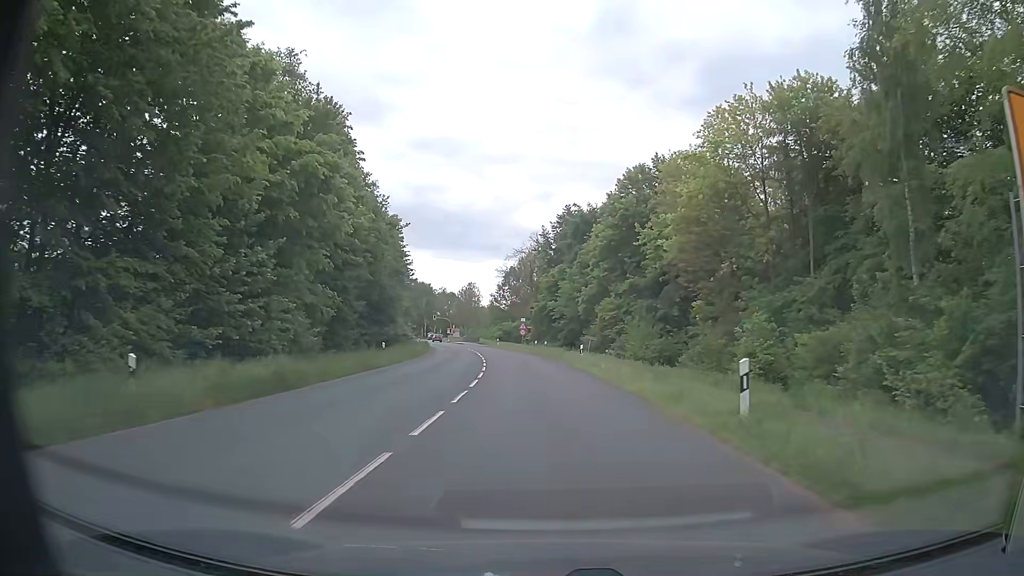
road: secondary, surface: asphalt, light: Day
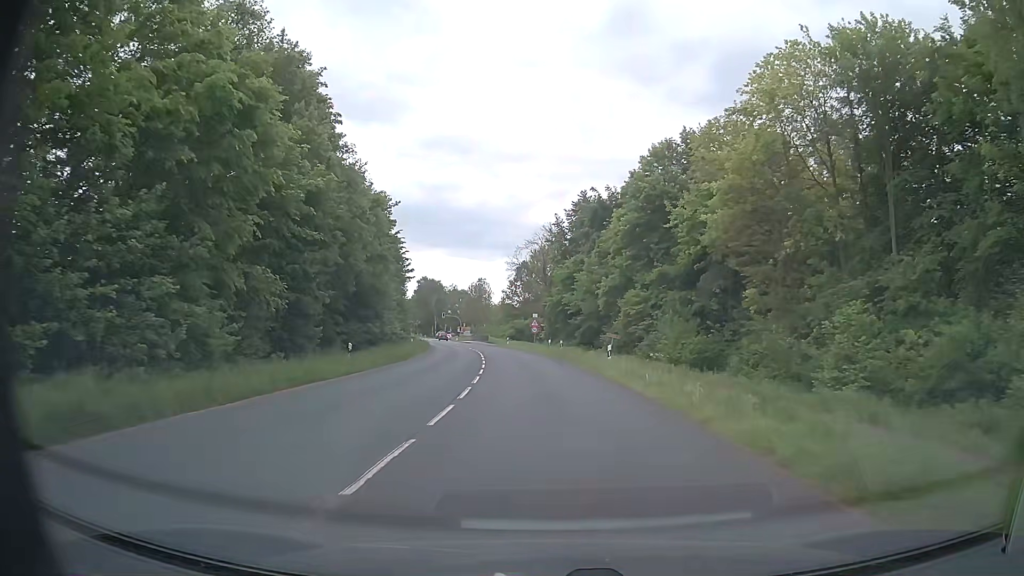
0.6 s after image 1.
(-0.1, +8.2) m; -1°
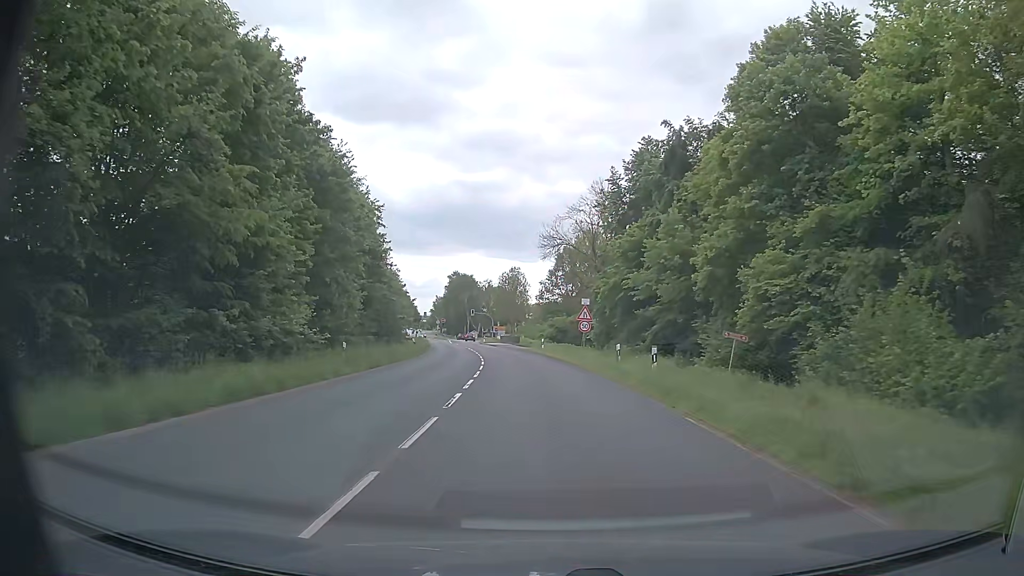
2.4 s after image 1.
(-0.7, +24.7) m; -4°
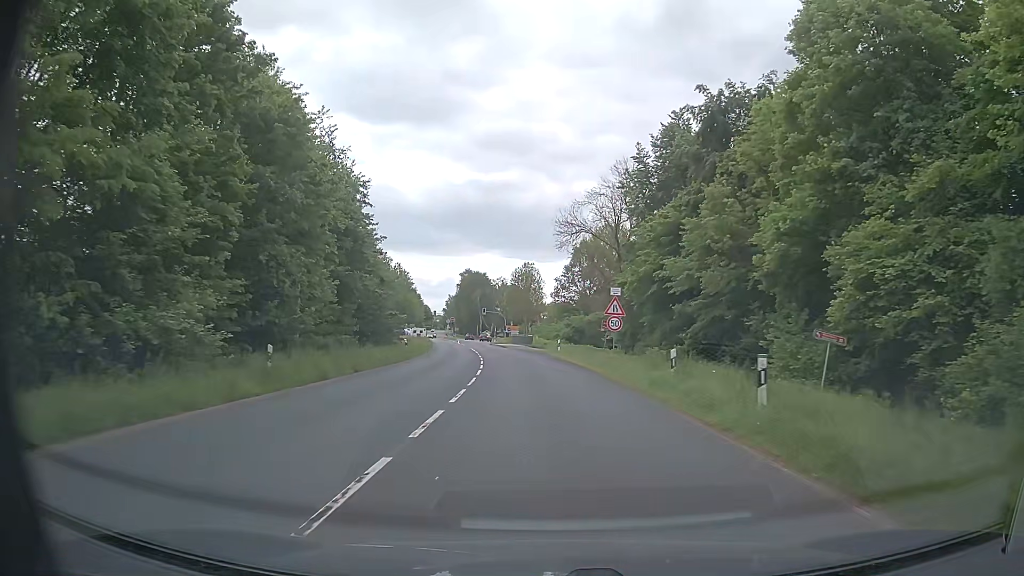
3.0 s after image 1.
(0.0, +8.2) m; -1°
(0, +10) (-1, +20) (-1, +30) (-2, +40) (-3, +50) (-5, +60) (-6, +70) (-8, +80) (-9, +89) (-10, +99) m
